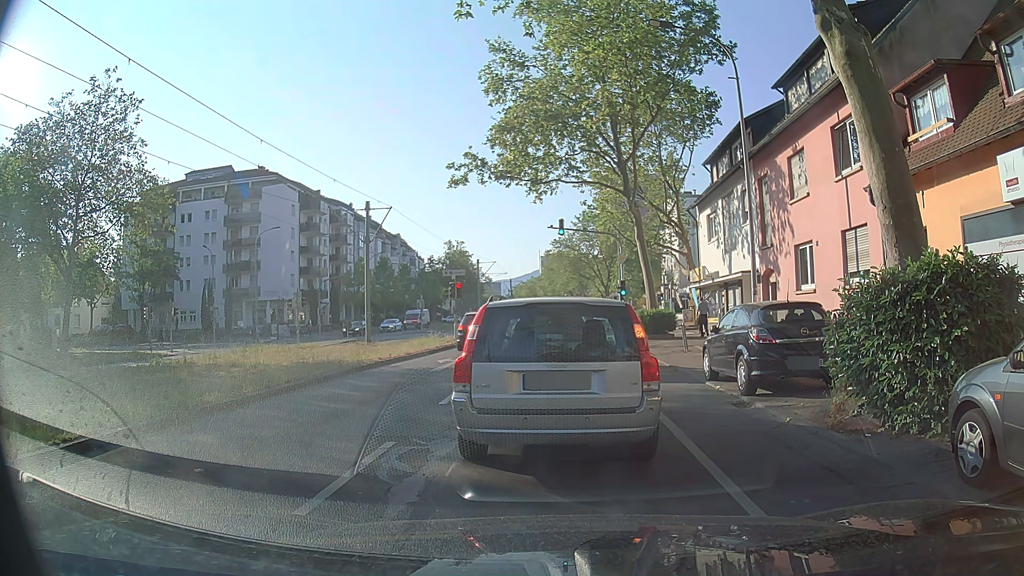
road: tertiary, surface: asphalt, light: Day
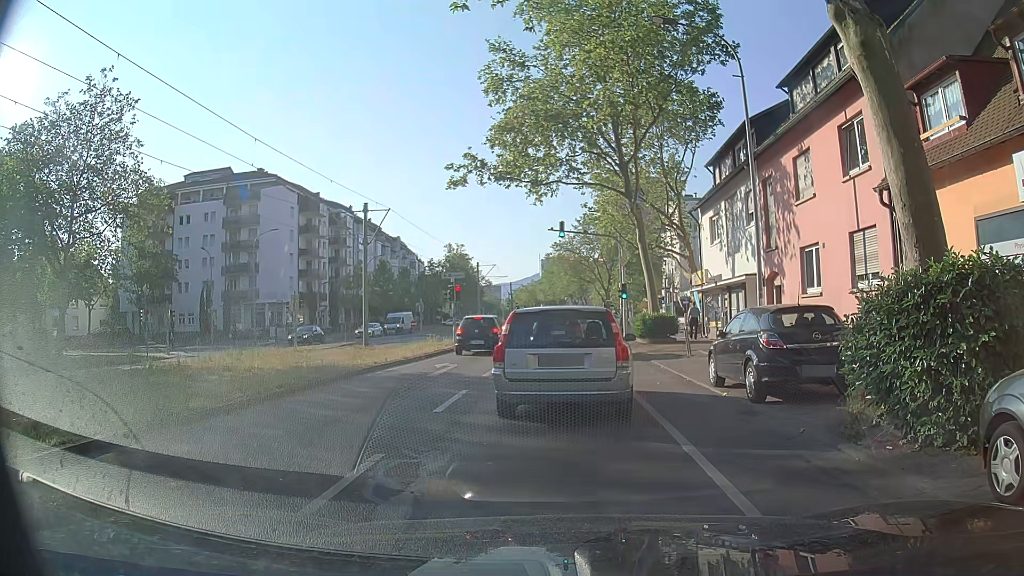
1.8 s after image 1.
(0.0, +0.5) m; 0°
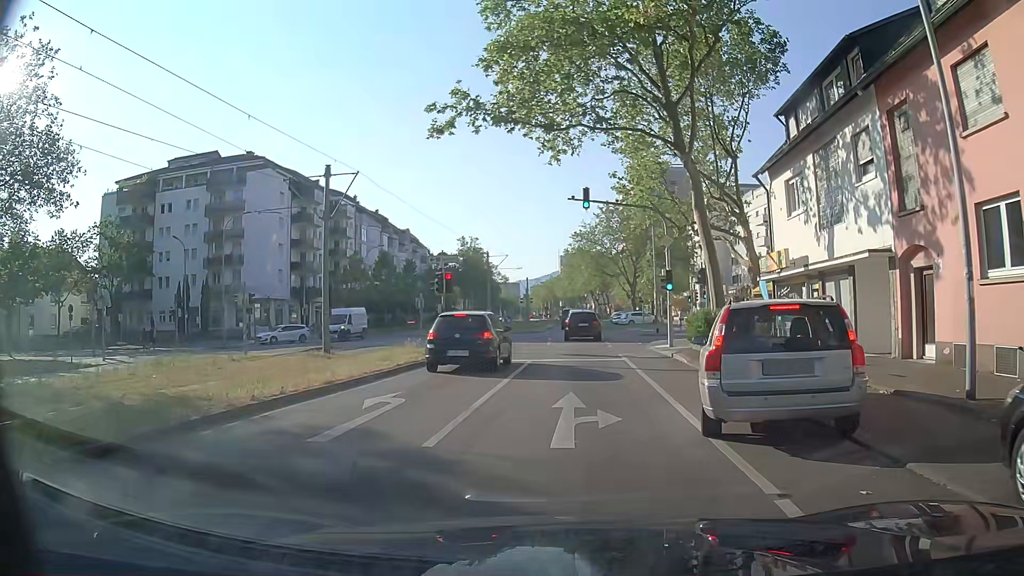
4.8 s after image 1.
(-0.1, +9.1) m; -3°
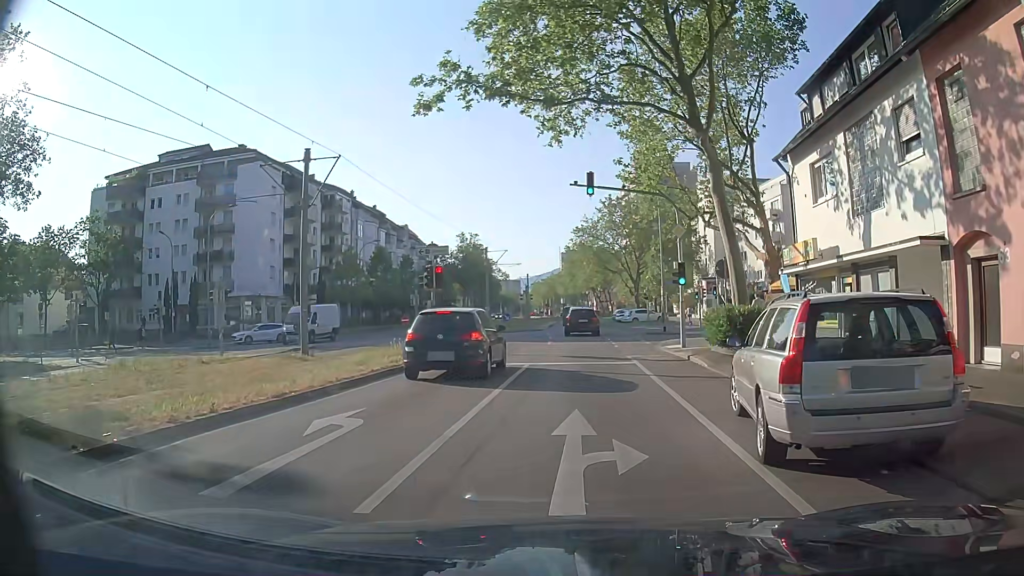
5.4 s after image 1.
(0.0, +2.5) m; -1°
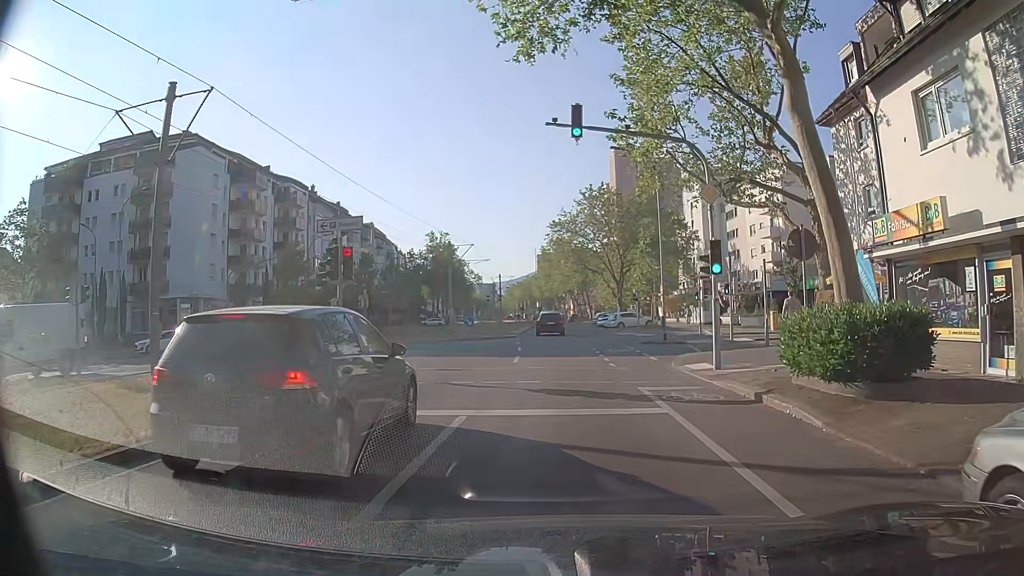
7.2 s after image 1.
(+0.3, +8.5) m; +4°
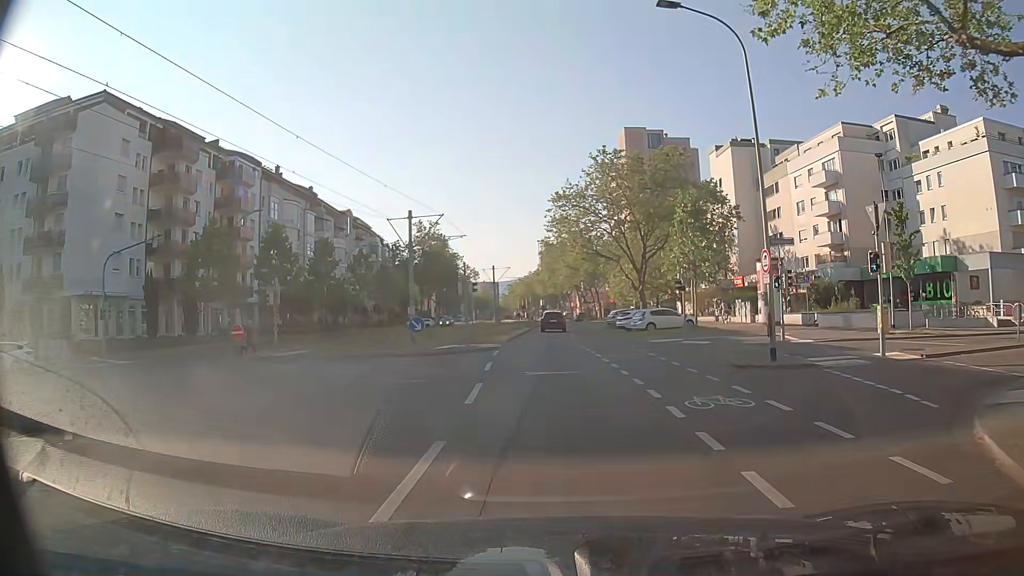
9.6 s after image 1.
(-0.2, +16.2) m; -1°
(0, +10) (0, +20) (0, +30) (0, +40) (0, +50) (0, +60) (0, +70) (0, +80) (0, +90) (0, +100) m
